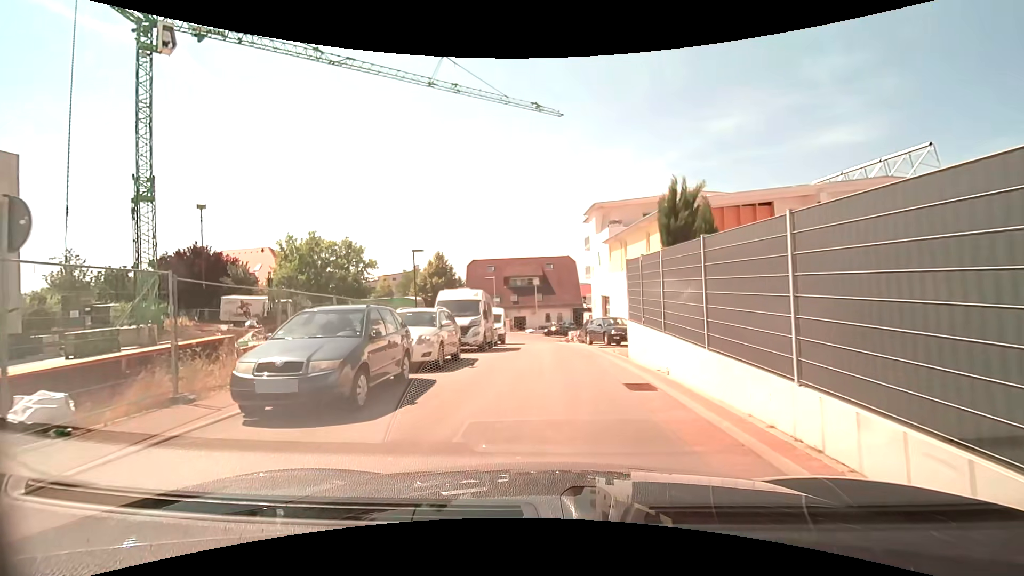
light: Day
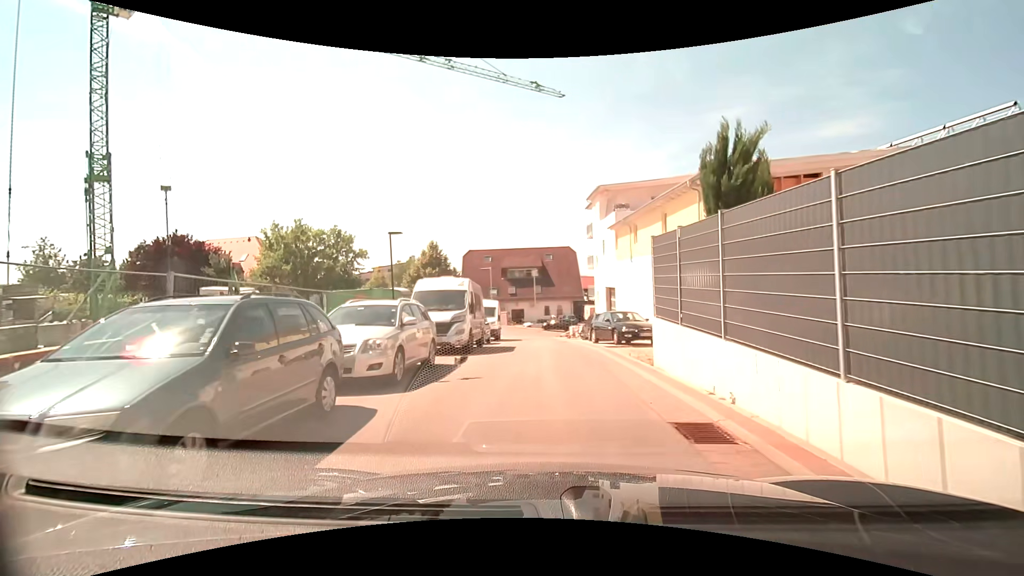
(0.0, +3.2) m; -1°
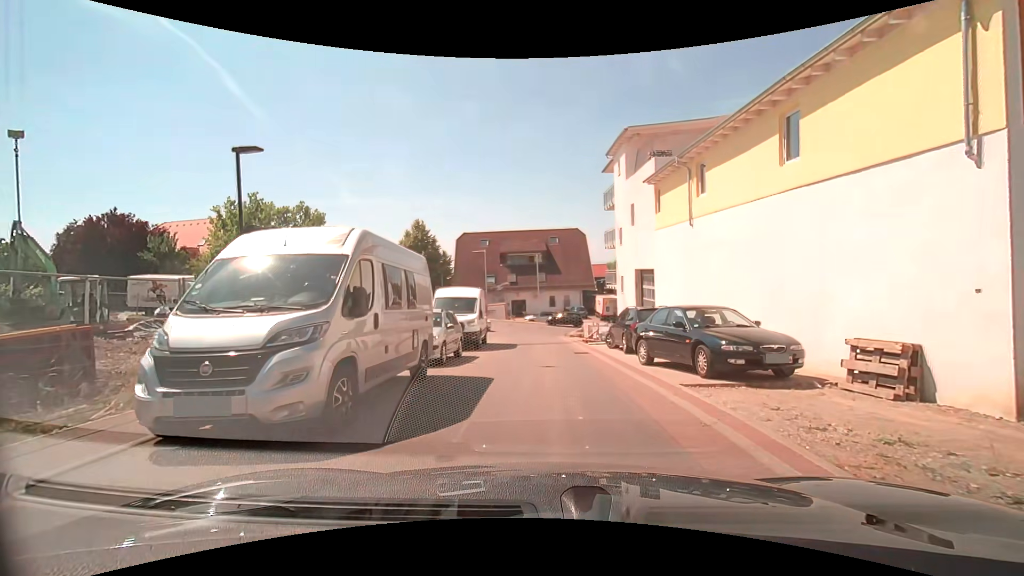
(+0.1, +9.9) m; 0°
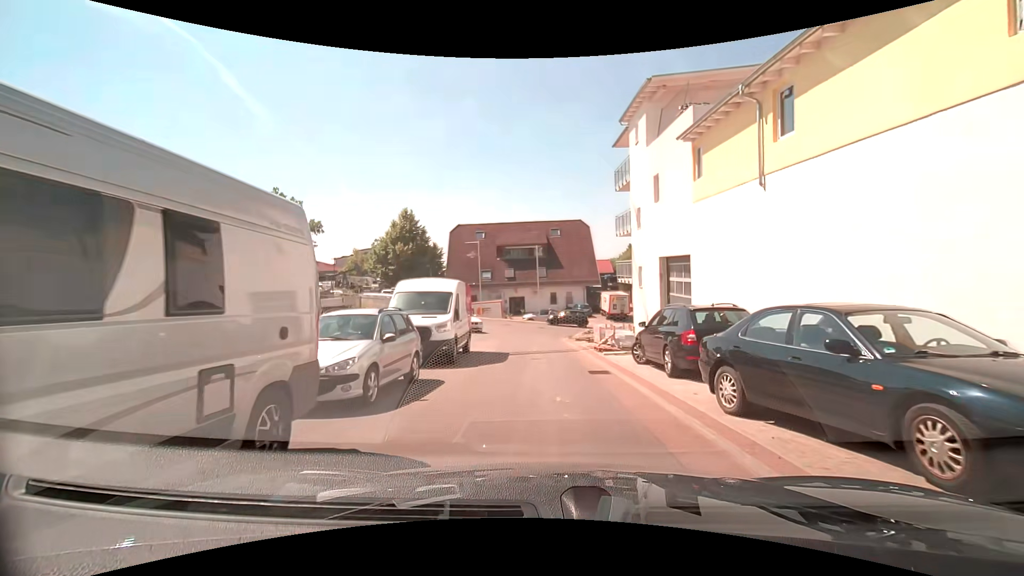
(0.0, +5.4) m; +1°
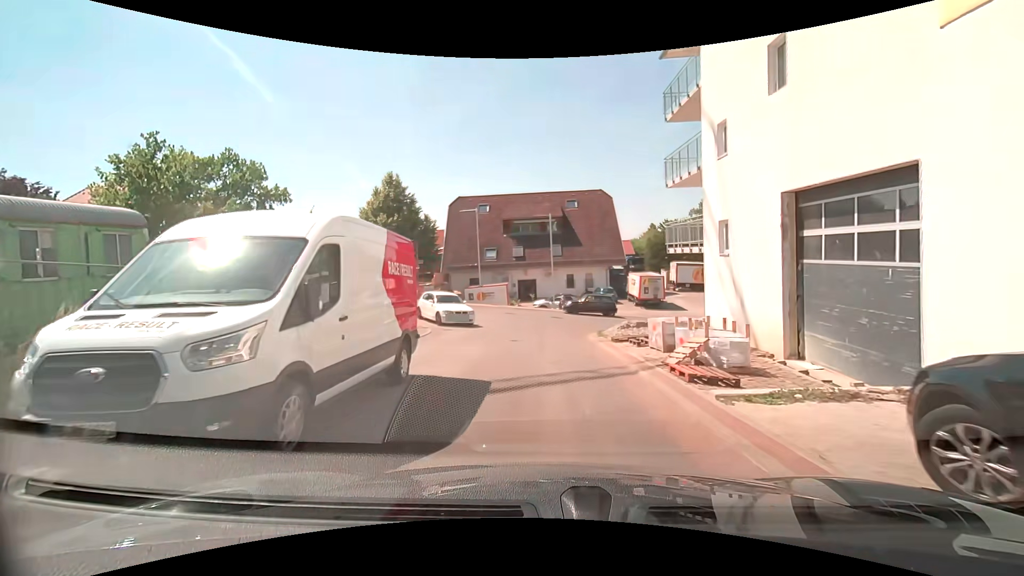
(-0.2, +9.5) m; -2°
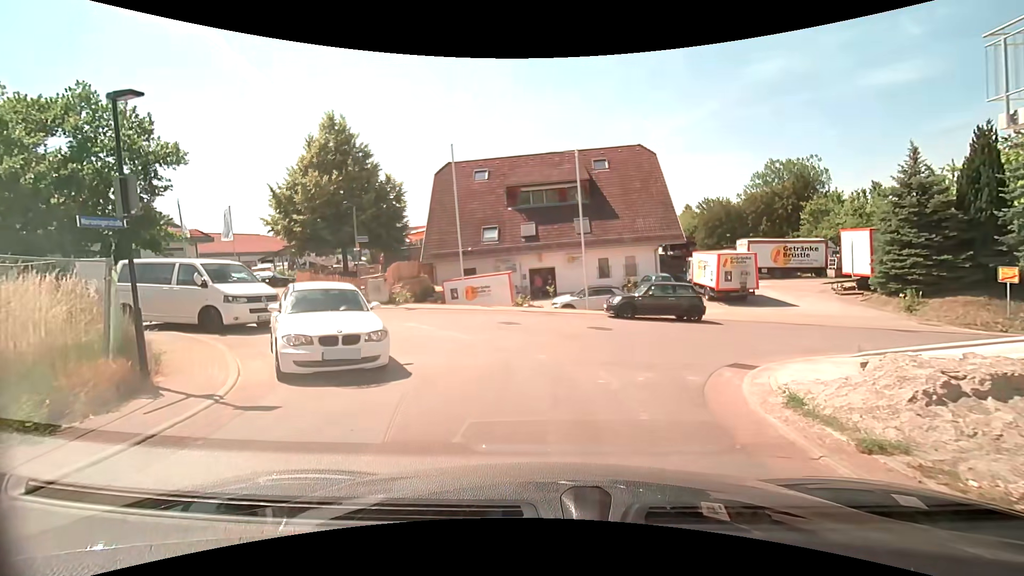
(-0.2, +14.7) m; -1°
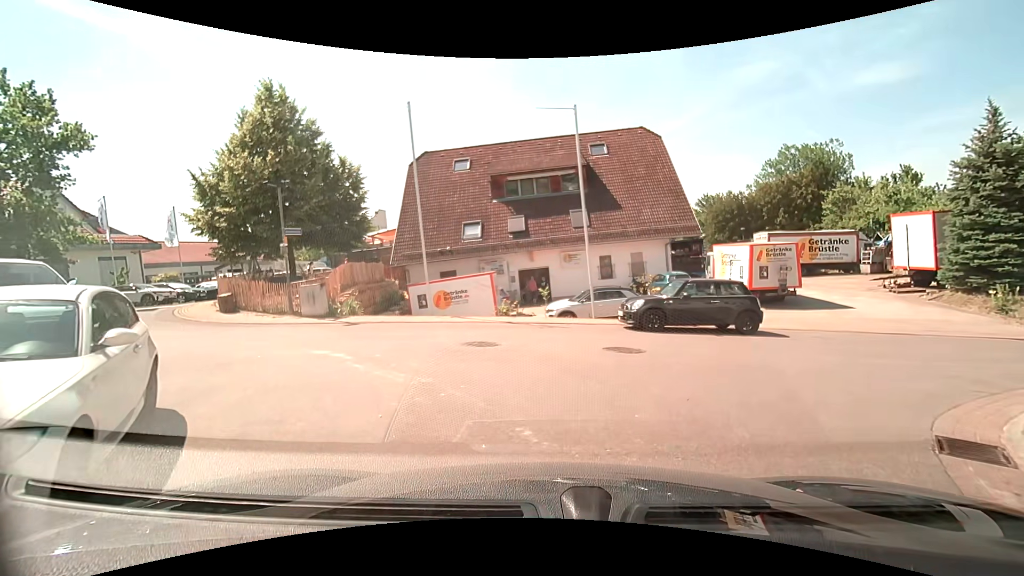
(0.0, +5.3) m; +1°
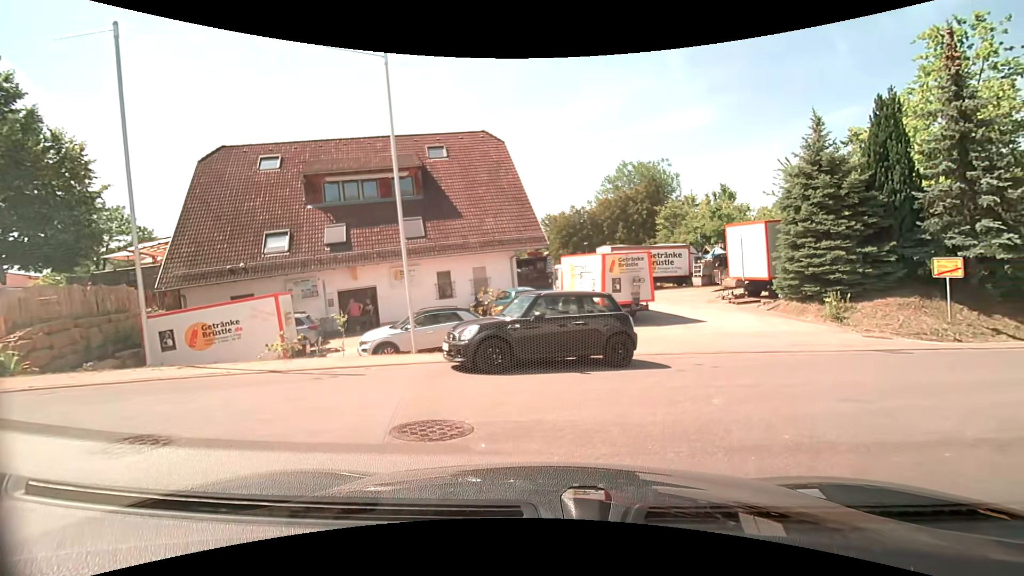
(+0.6, +4.9) m; +18°
(+4, +9) (+13, +13) (+23, +17) (+31, +22) (+31, +31) (+28, +41) (+25, +50) (+22, +60) (+18, +69) (+15, +79) m
